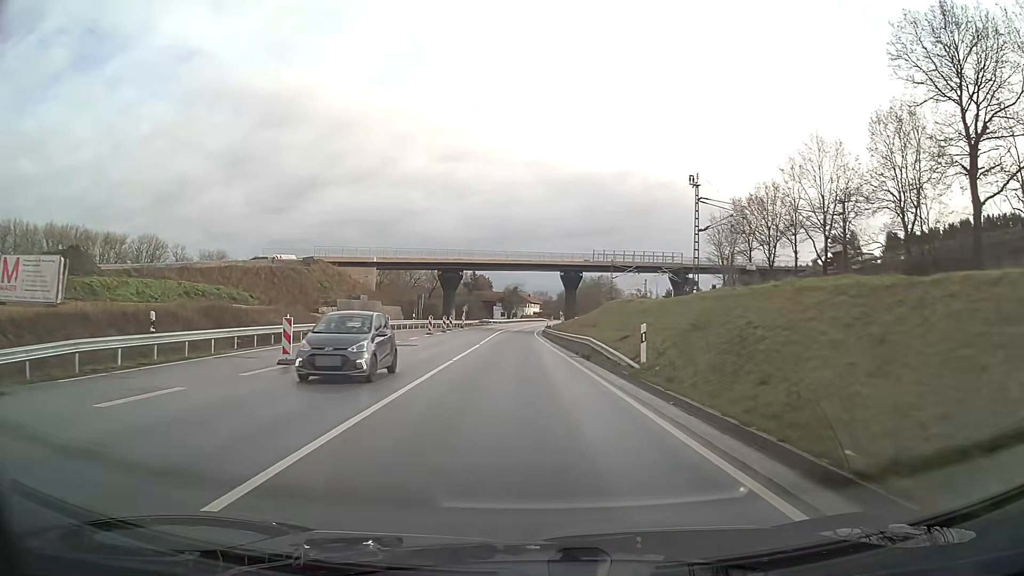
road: primary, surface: asphalt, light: Day
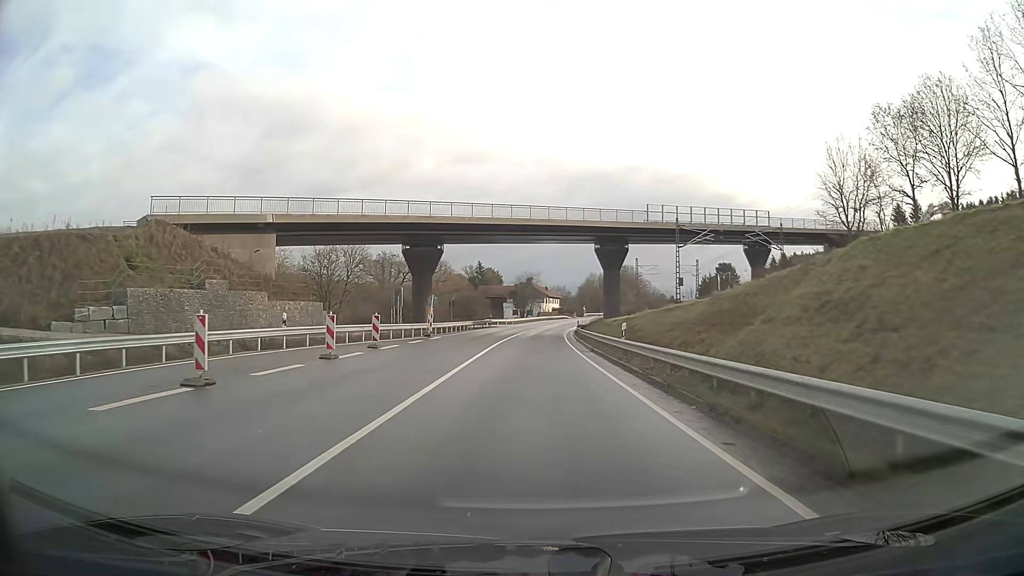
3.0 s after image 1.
(-0.6, +36.8) m; -1°
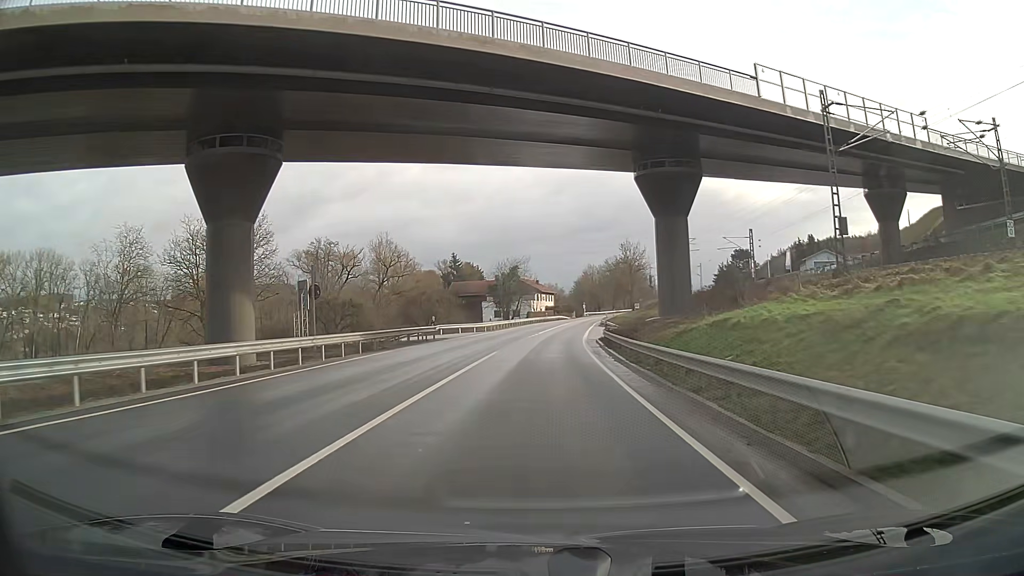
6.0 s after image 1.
(+0.3, +37.6) m; +1°
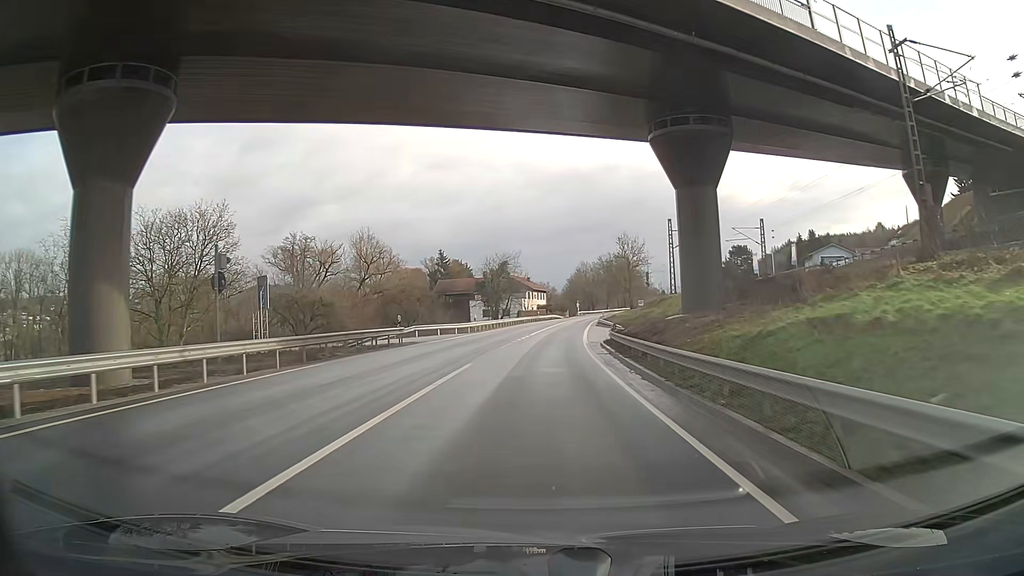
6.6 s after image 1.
(+0.1, +7.7) m; +1°
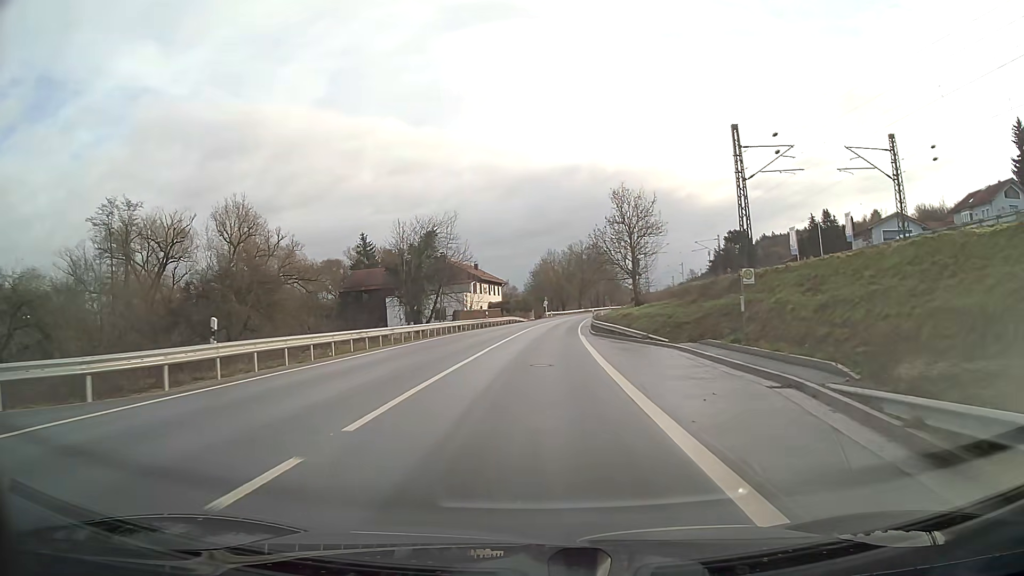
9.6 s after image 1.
(+1.1, +39.4) m; +3°
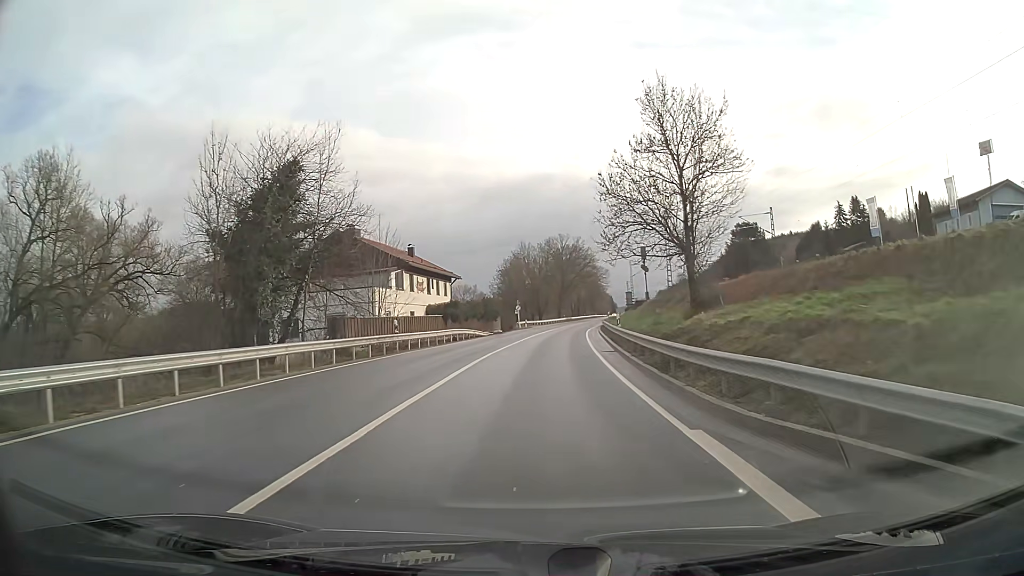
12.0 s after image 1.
(+0.7, +32.0) m; +3°
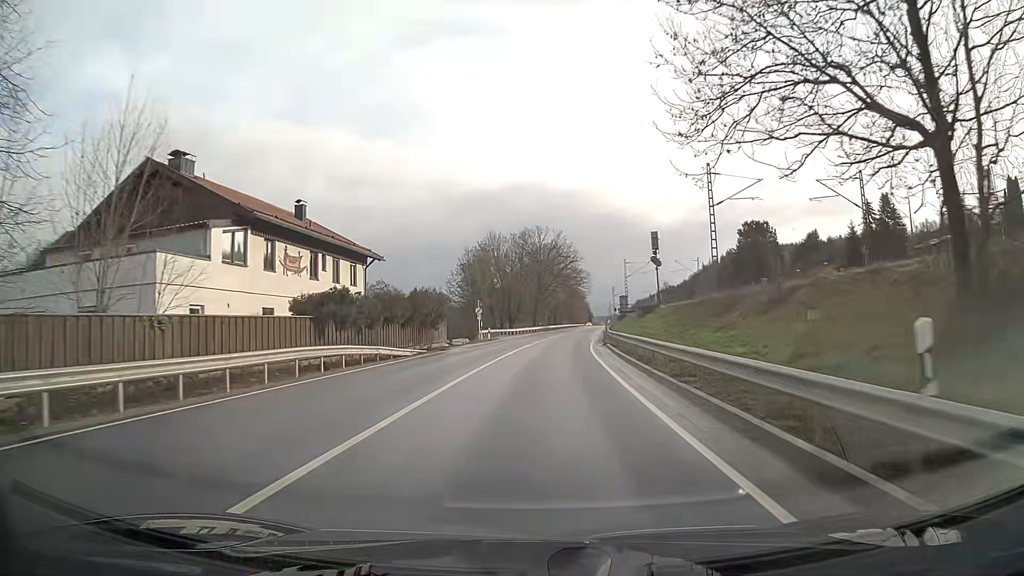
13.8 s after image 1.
(+0.4, +24.0) m; +2°
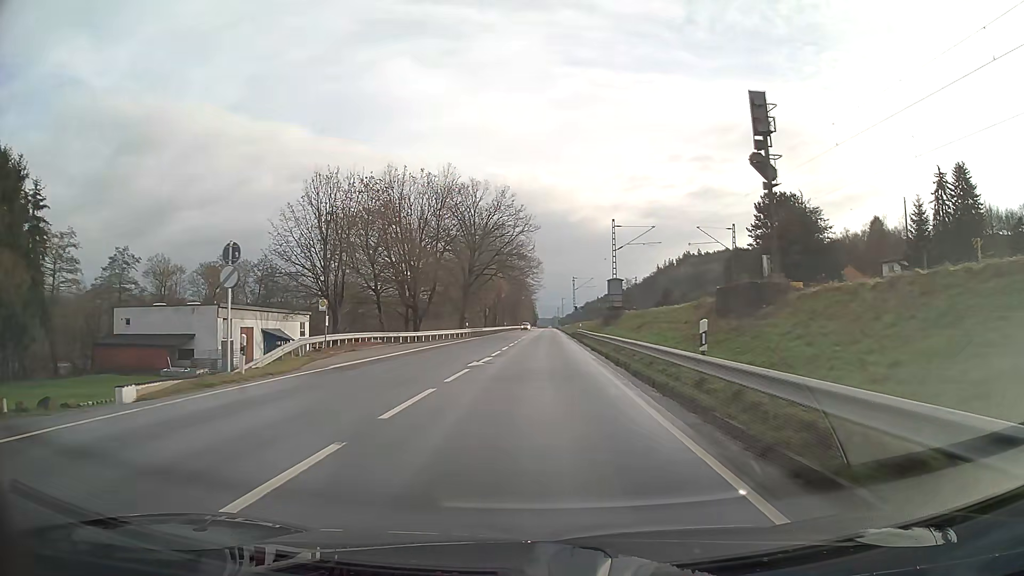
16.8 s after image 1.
(+1.8, +41.1) m; +5°
